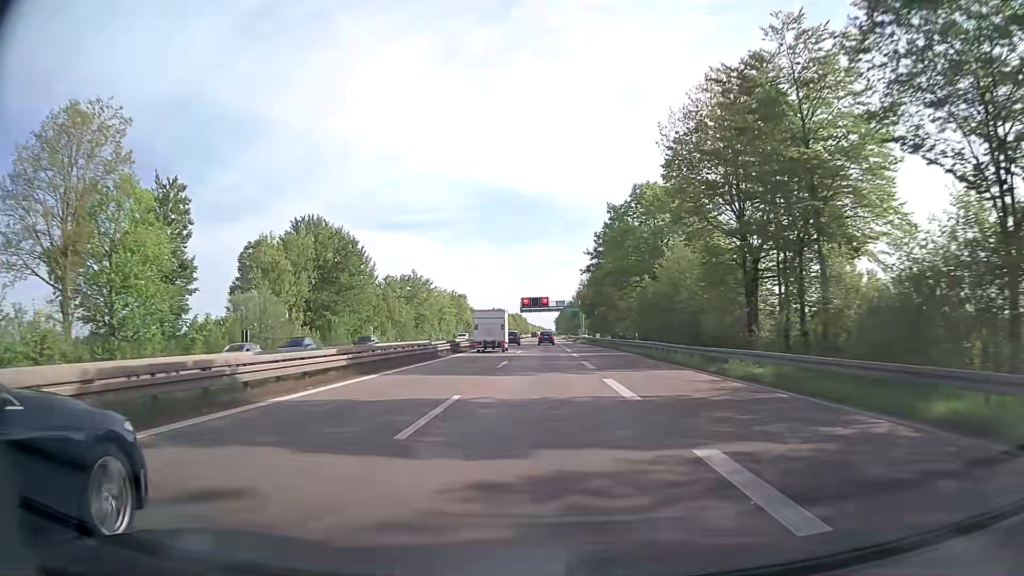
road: trunk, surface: asphalt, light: Day
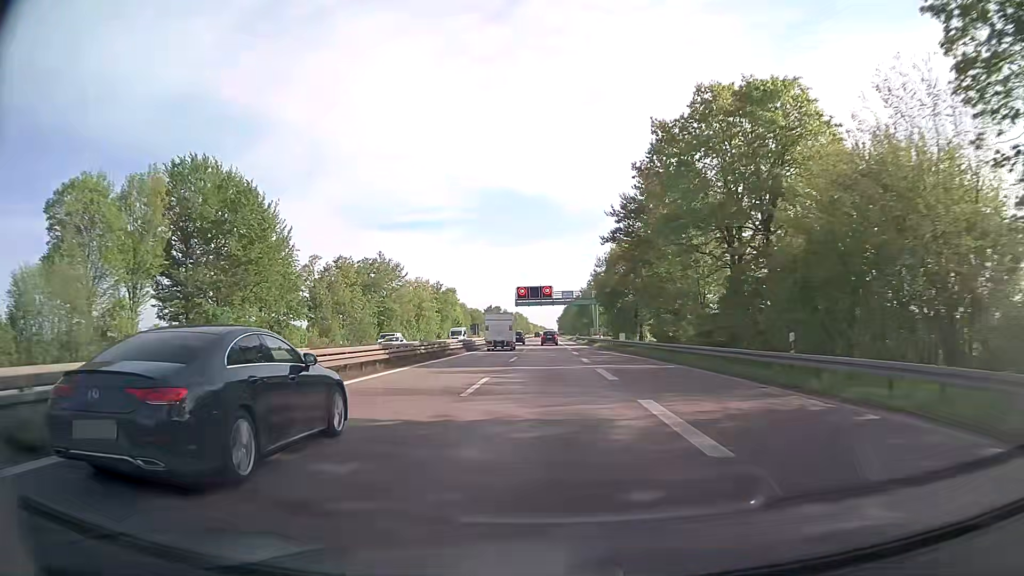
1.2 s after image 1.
(0.0, +30.5) m; 0°
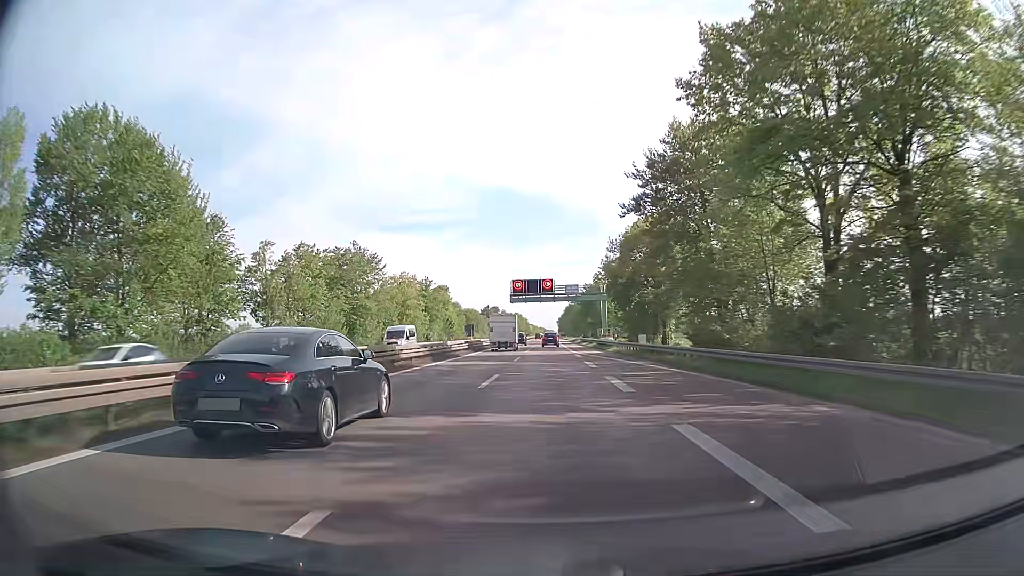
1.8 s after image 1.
(0.0, +15.3) m; 0°
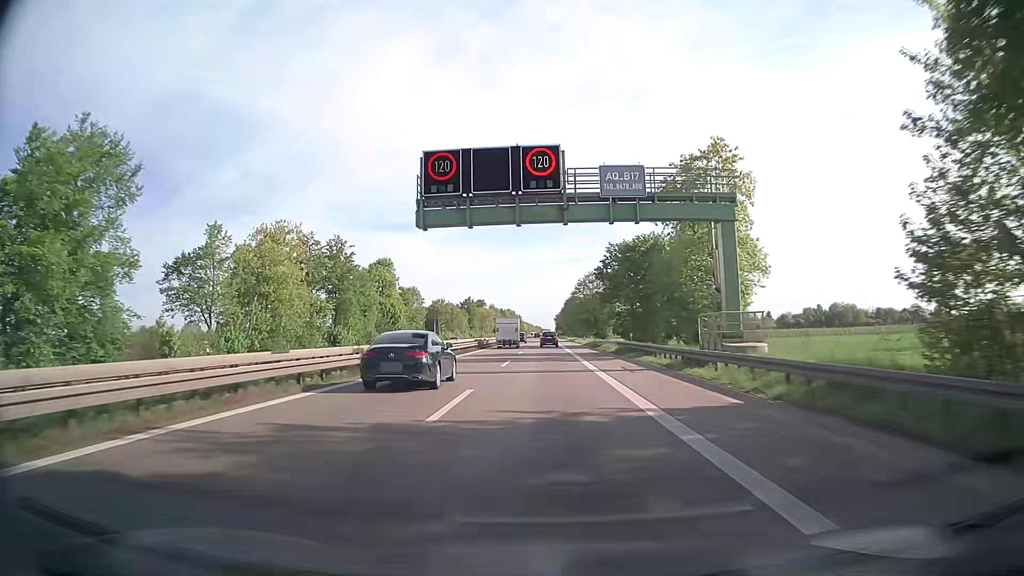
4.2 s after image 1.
(+0.3, +61.0) m; 0°
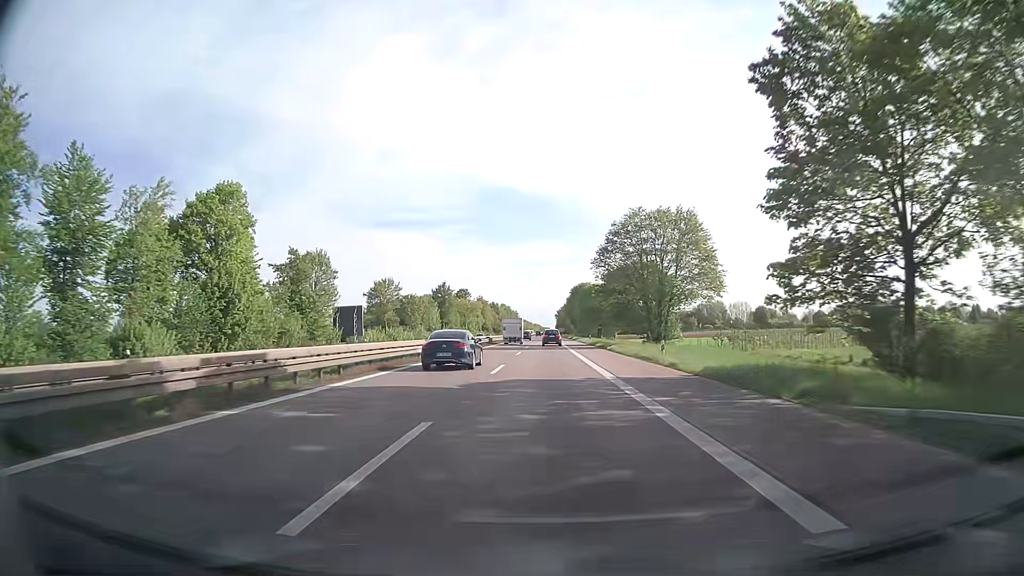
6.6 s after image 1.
(-0.1, +60.6) m; 0°
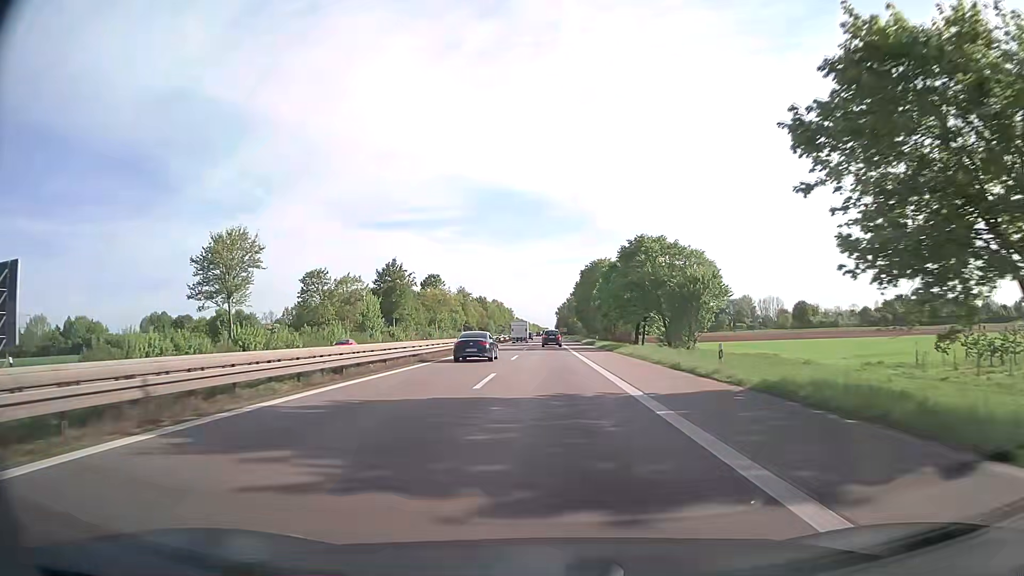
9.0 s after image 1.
(0.0, +60.0) m; 0°
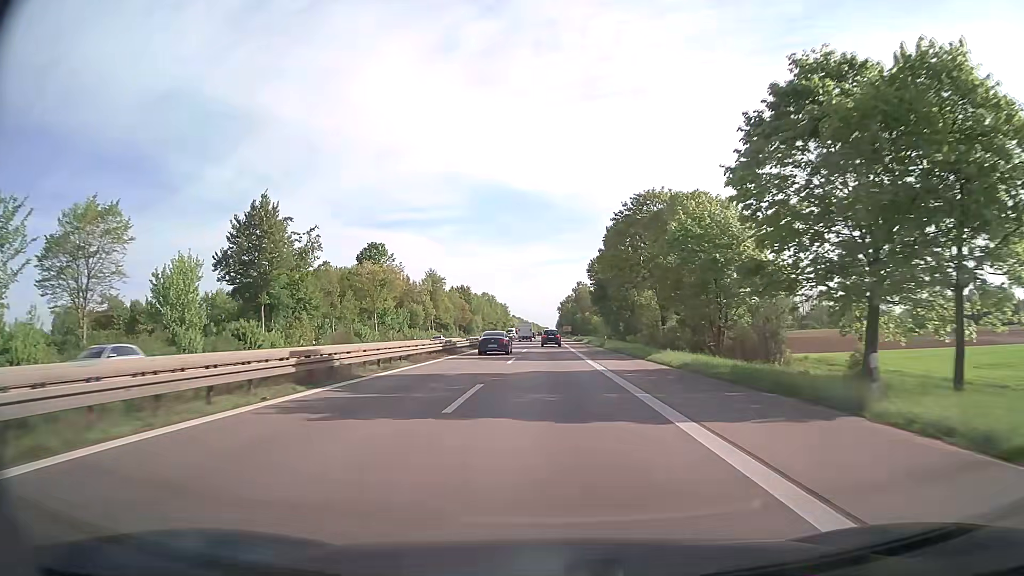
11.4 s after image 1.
(+0.2, +59.5) m; 0°
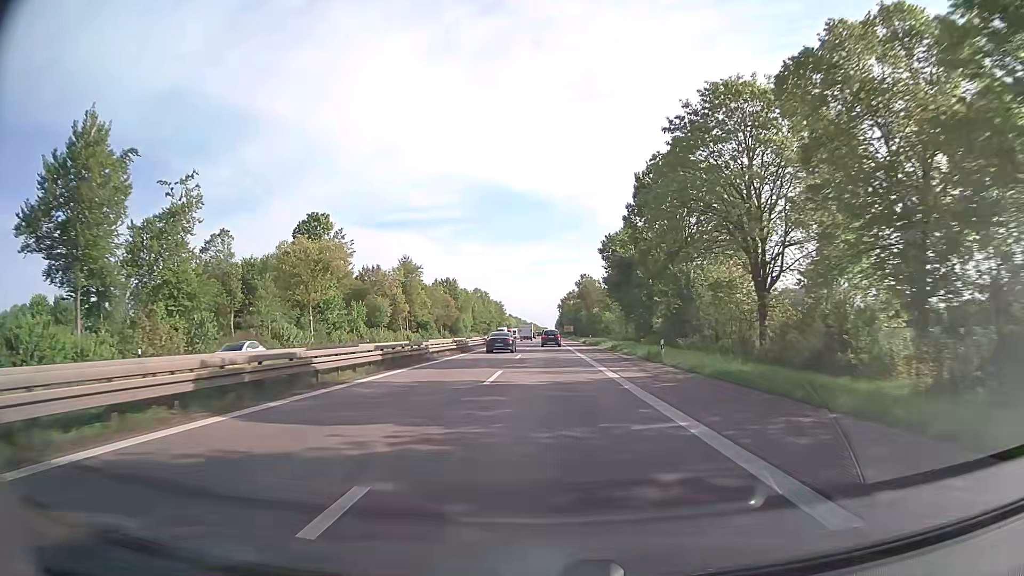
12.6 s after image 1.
(0.0, +29.6) m; 0°
(0, +10) (0, +20) (0, +30) (0, +40) (0, +50) (0, +60) (0, +70) (0, +80) (0, +90) (+1, +100) m
